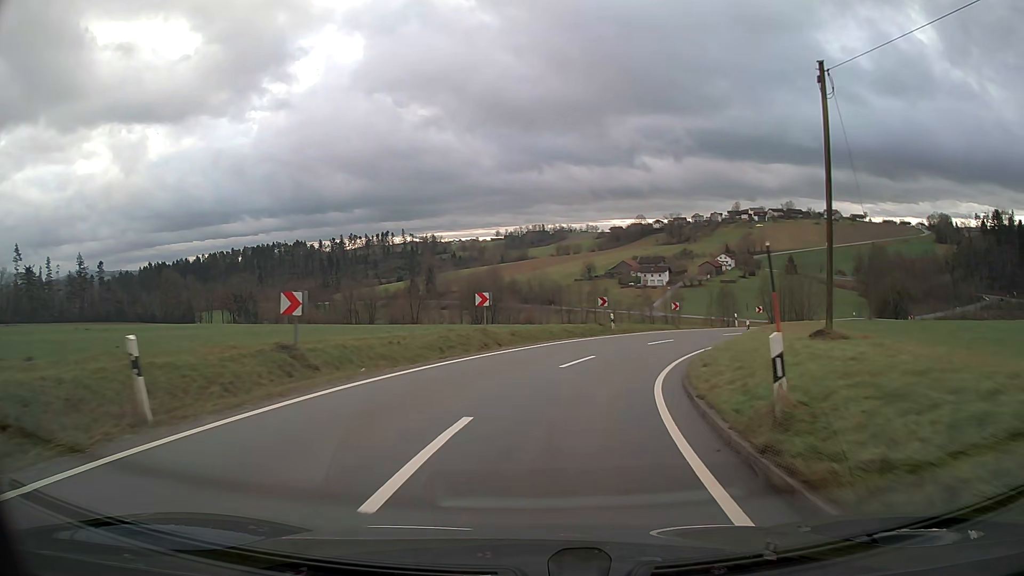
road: tertiary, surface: asphalt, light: Day
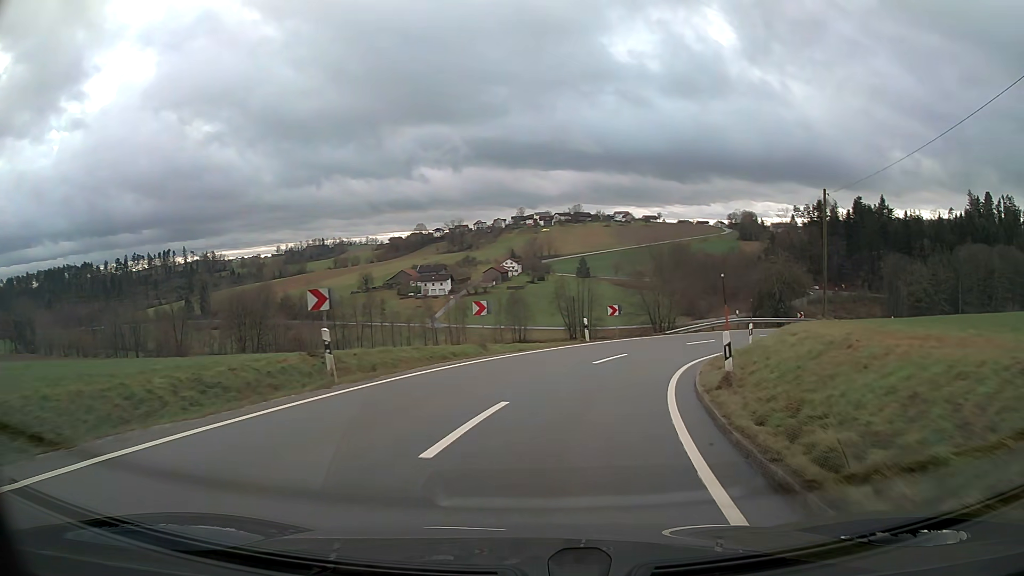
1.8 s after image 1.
(+3.4, +21.2) m; +19°
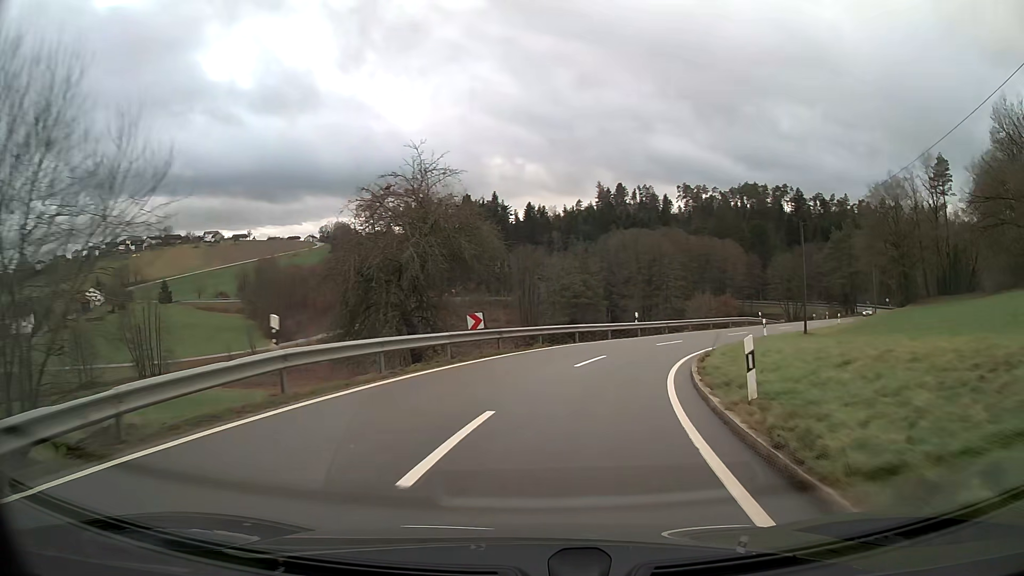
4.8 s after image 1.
(+10.8, +34.1) m; +34°
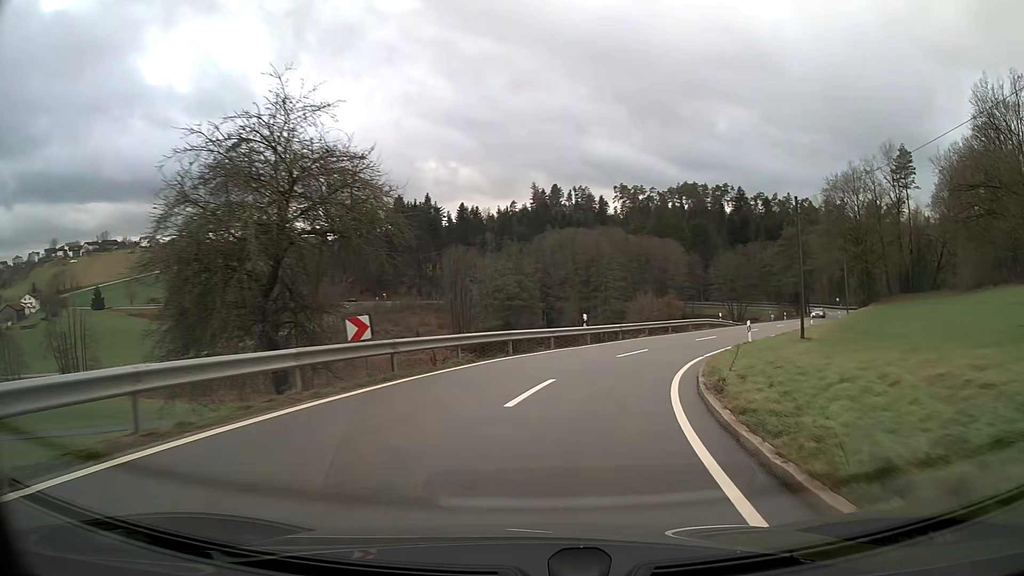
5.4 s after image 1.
(+0.4, +7.3) m; +6°
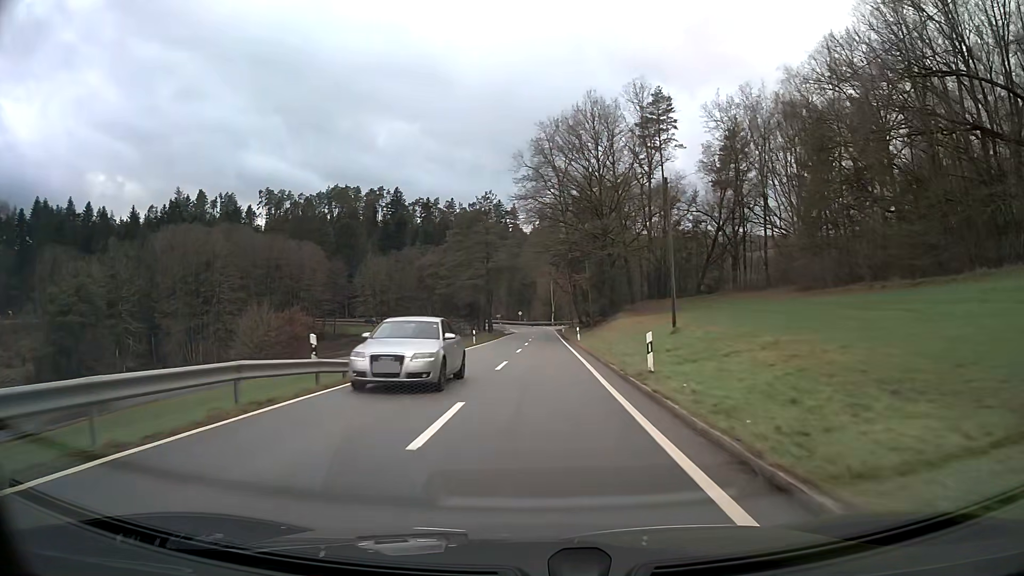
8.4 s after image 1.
(+10.3, +36.3) m; +27°
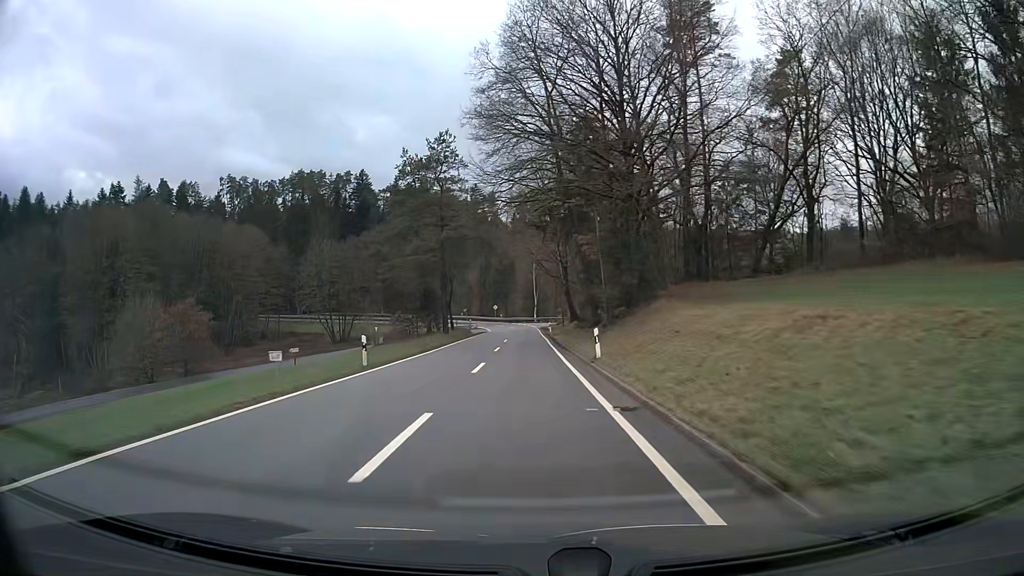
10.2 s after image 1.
(+0.5, +25.6) m; +1°
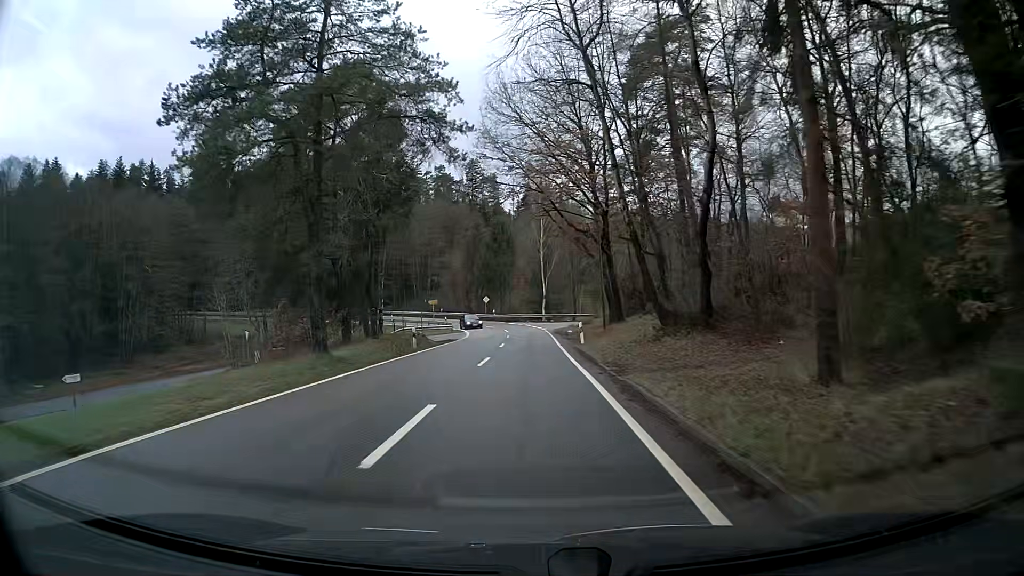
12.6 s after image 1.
(-0.2, +35.5) m; 0°
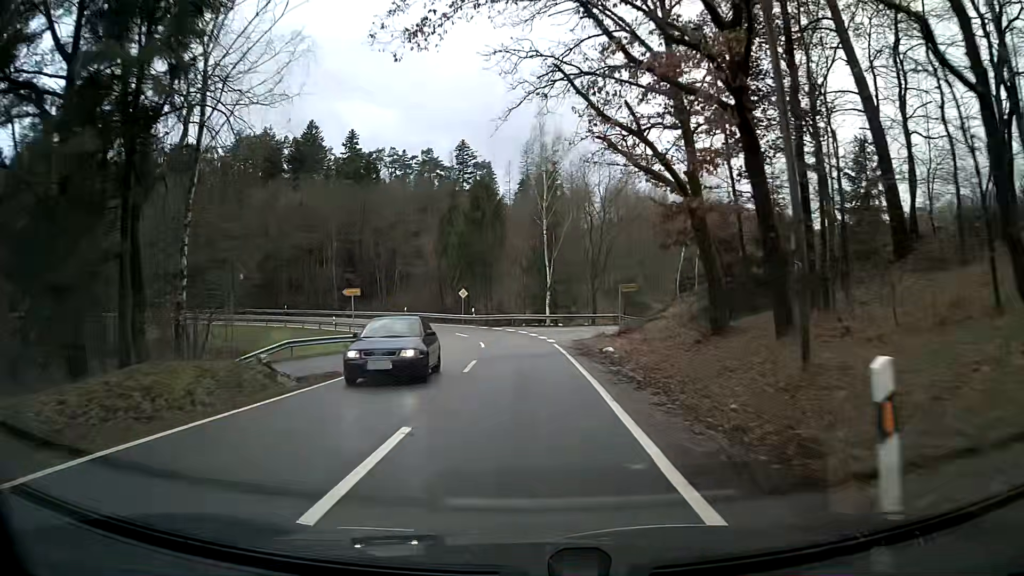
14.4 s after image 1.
(+0.1, +25.4) m; 0°
